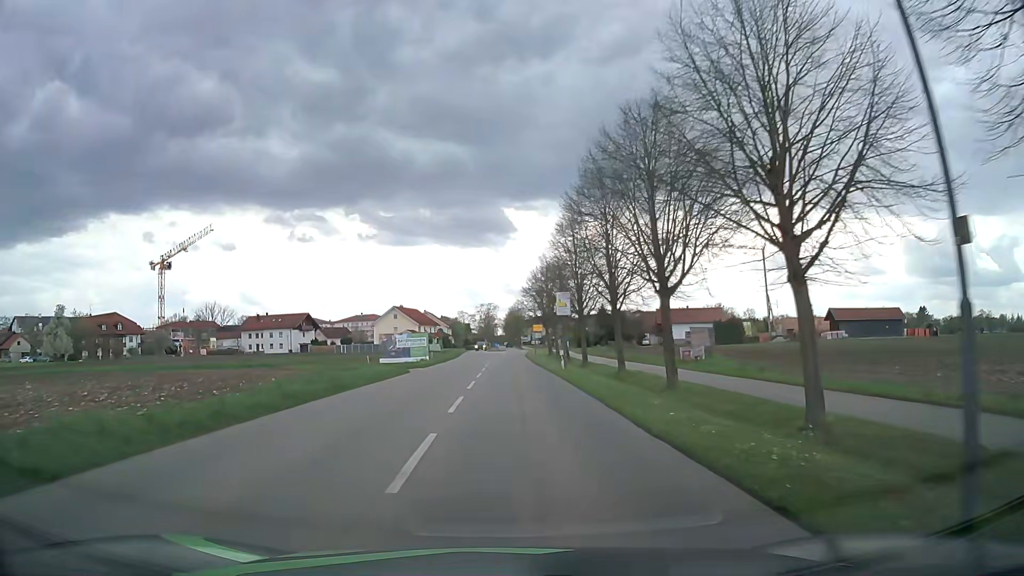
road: residential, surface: asphalt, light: Day
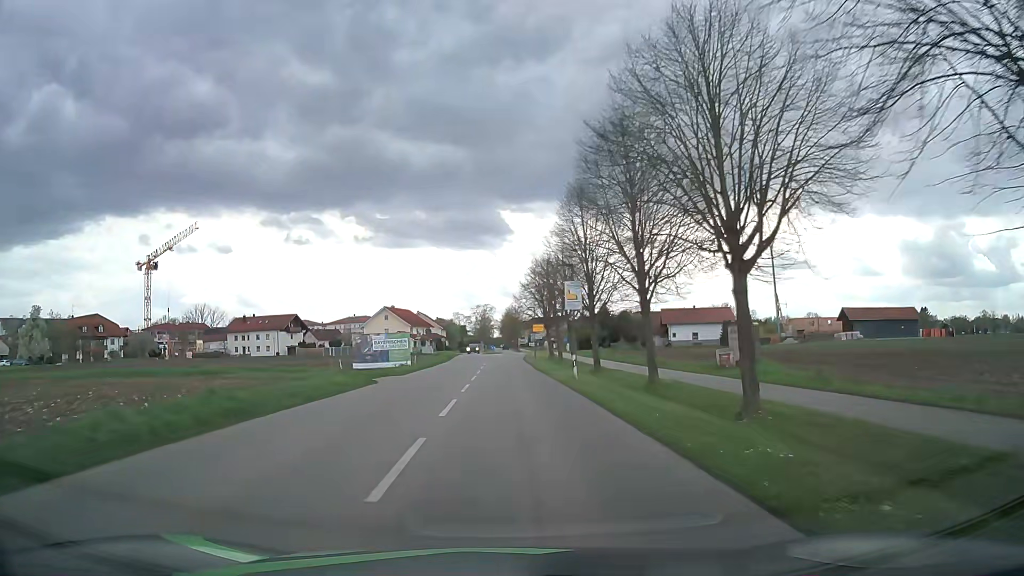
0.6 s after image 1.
(0.0, +7.4) m; 0°
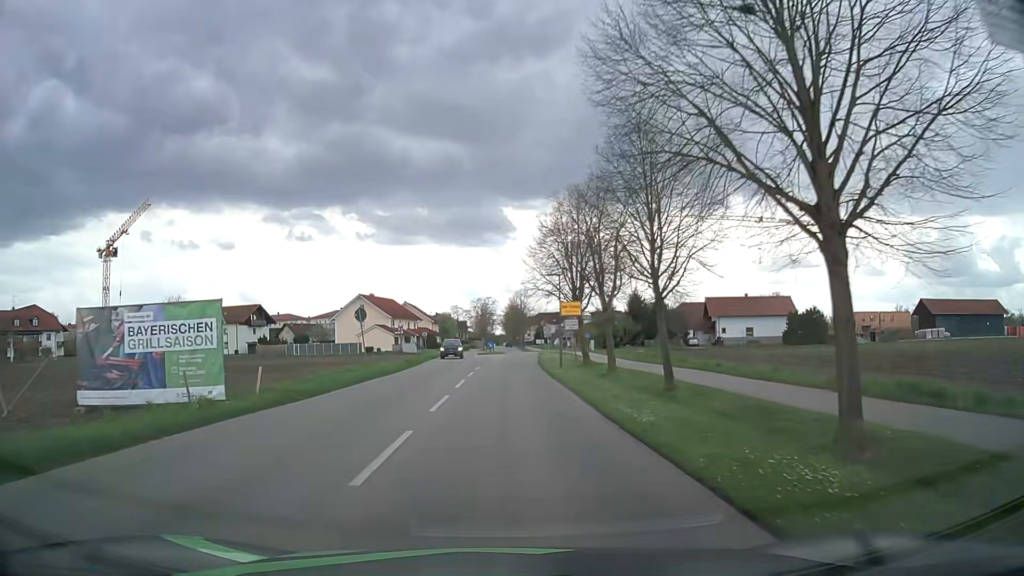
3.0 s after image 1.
(-0.1, +27.4) m; 0°
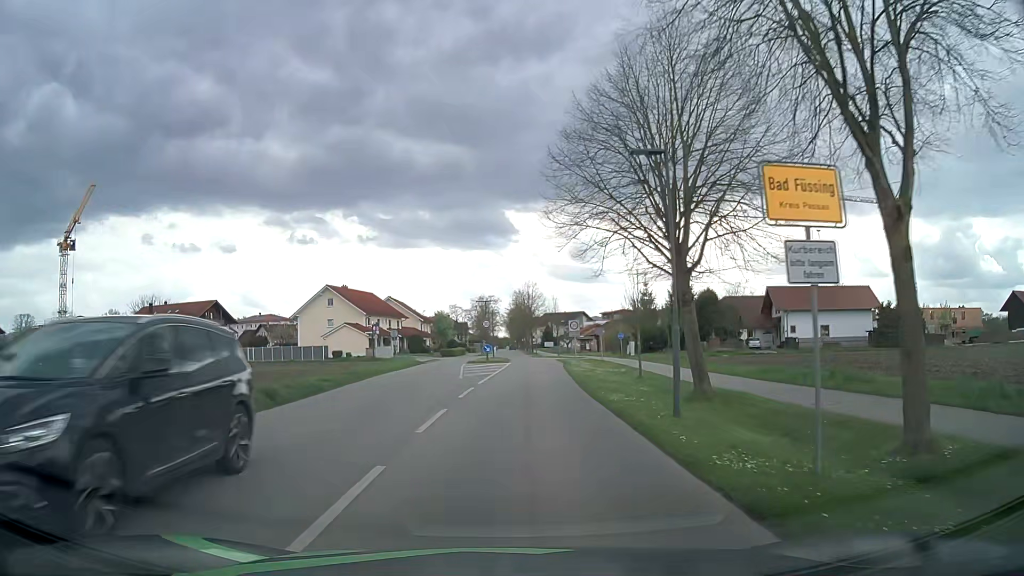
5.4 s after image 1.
(-0.1, +23.7) m; 0°
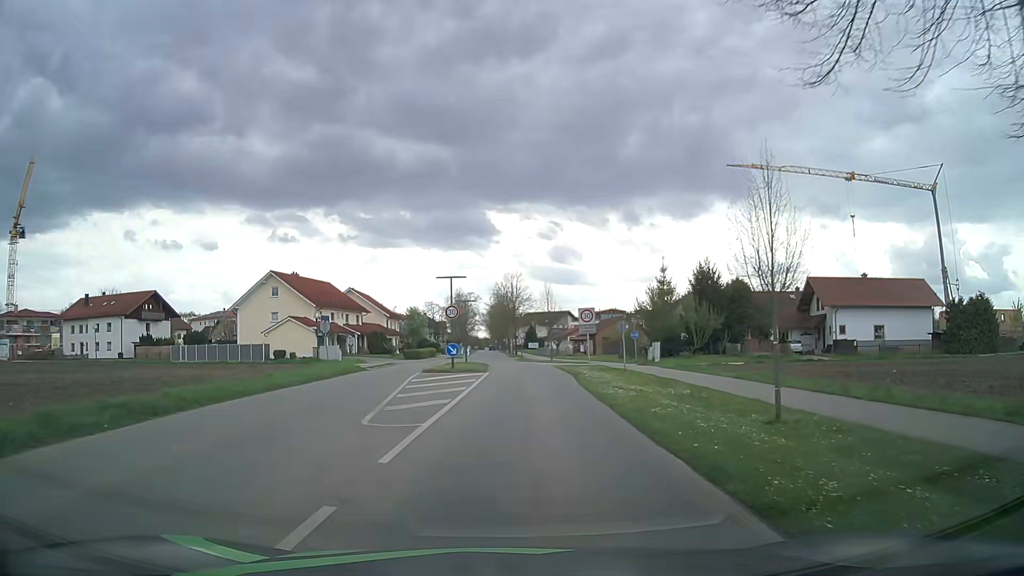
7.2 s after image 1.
(0.0, +16.1) m; +1°
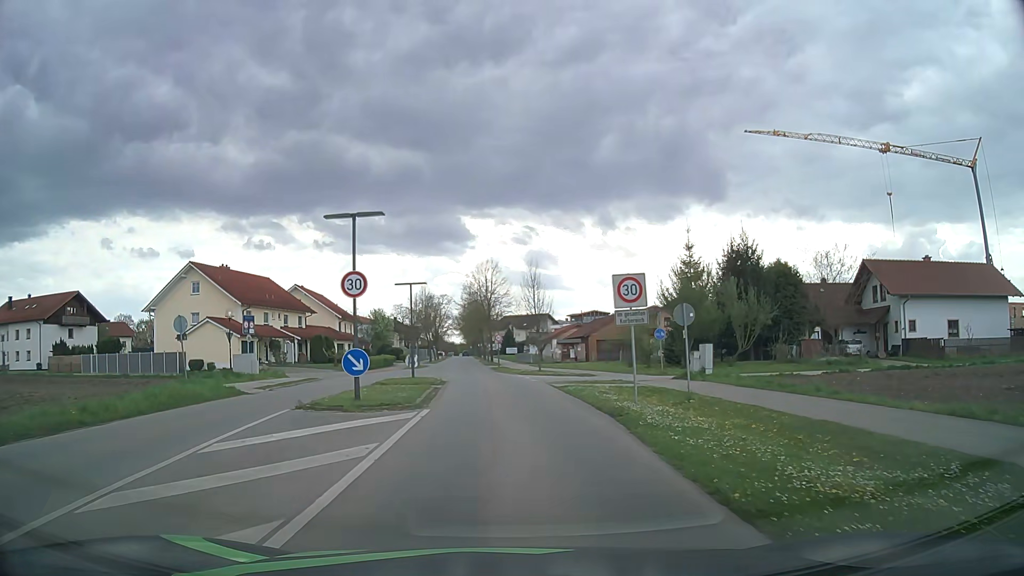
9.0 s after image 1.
(+0.2, +15.5) m; +2°
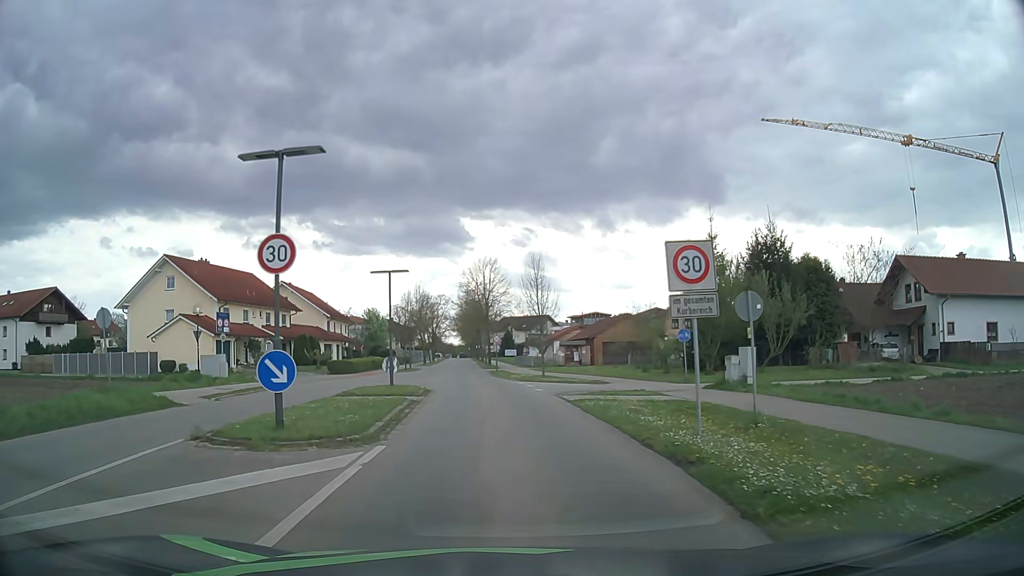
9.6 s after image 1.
(0.0, +5.1) m; 0°
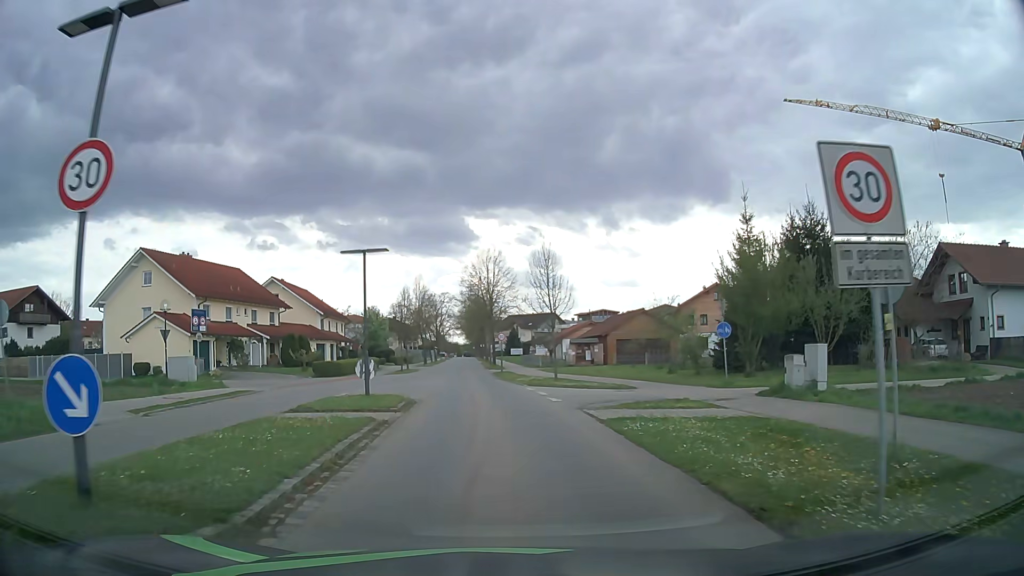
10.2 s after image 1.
(0.0, +5.1) m; 0°
(0, +10) (-1, +20) (-2, +30) (-3, +40) (-3, +50) (-4, +60) (-5, +70) (-5, +80) (-6, +90) (-7, +100) m
